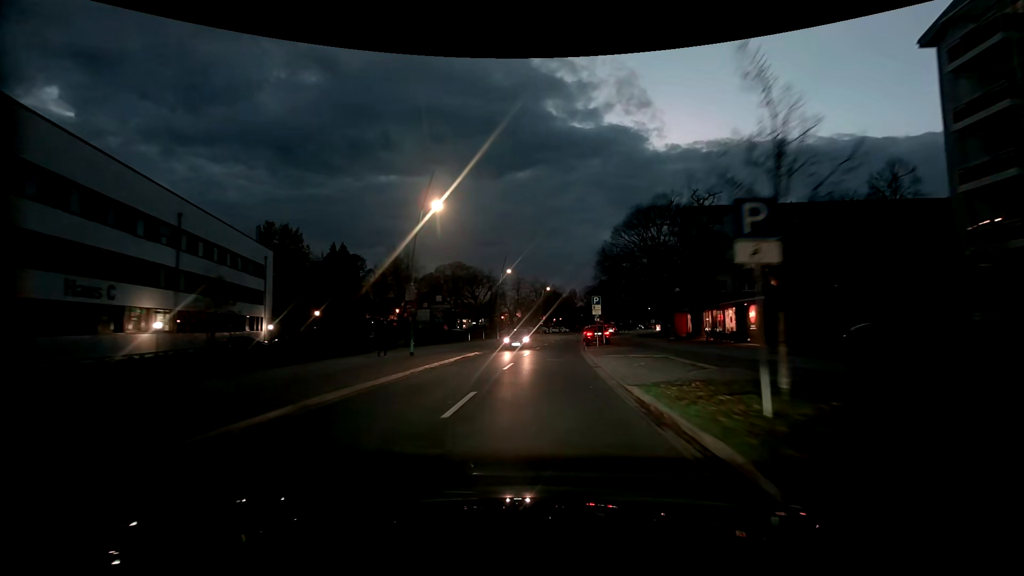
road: tertiary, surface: asphalt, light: Dusk
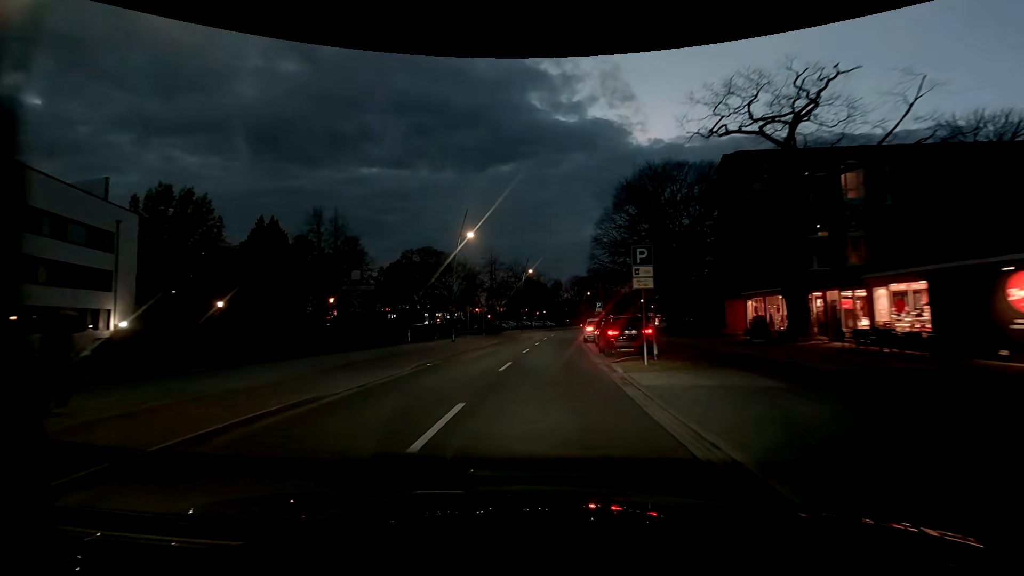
(+0.4, +20.3) m; +2°
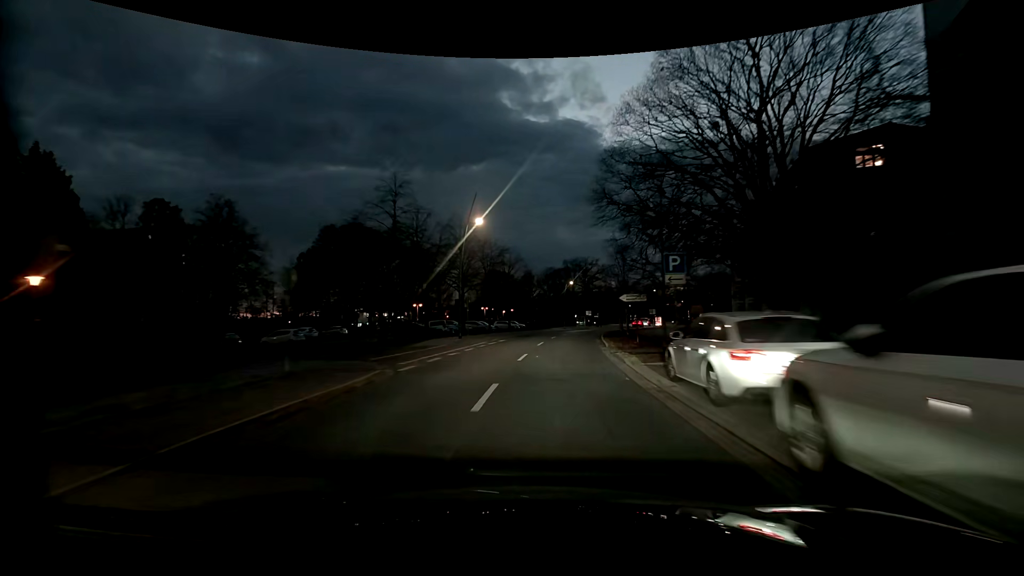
(+0.8, +34.0) m; +3°
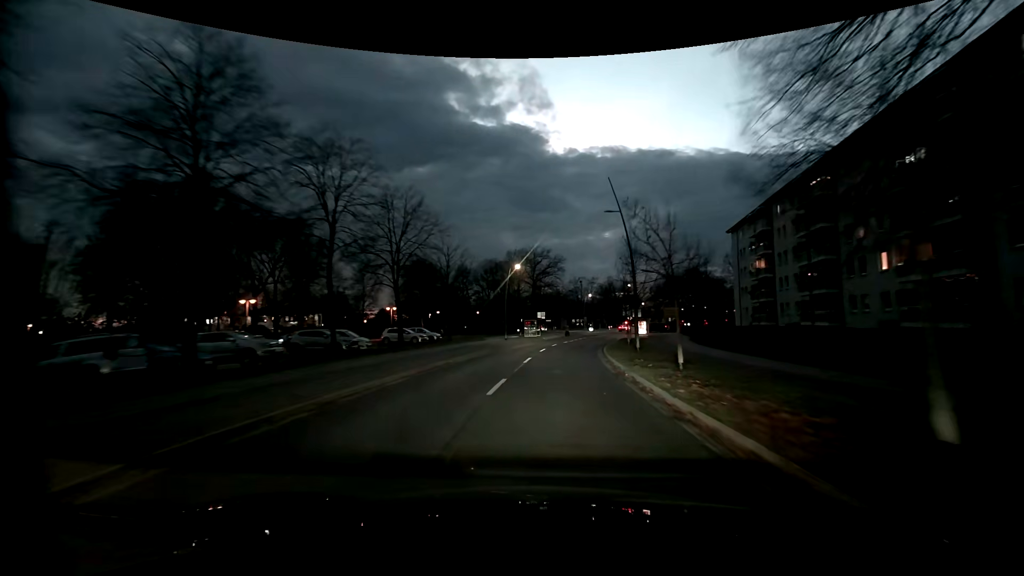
(+1.9, +33.3) m; +7°
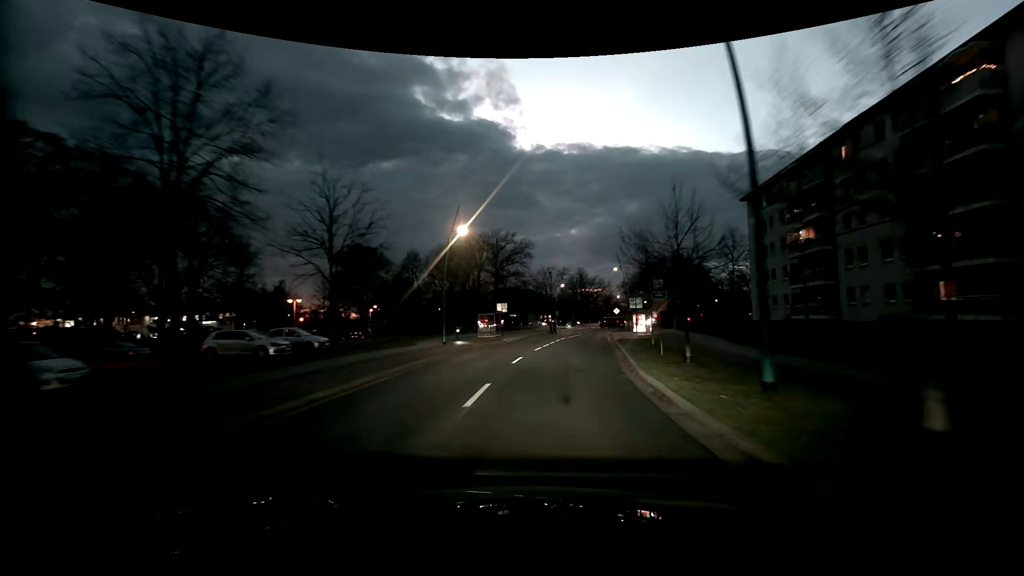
(+0.6, +19.8) m; +4°
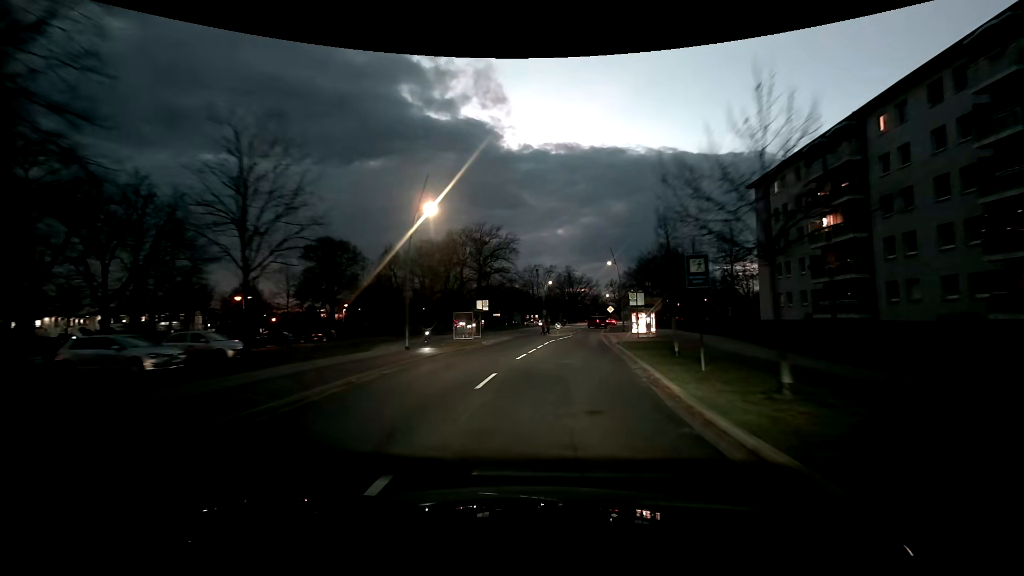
(+0.1, +6.6) m; +1°
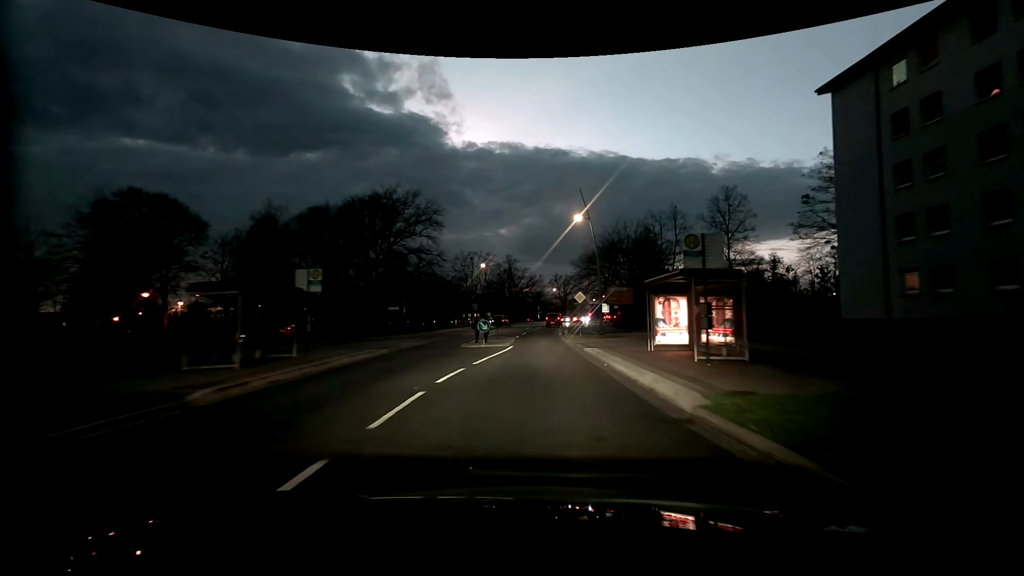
(+1.6, +26.3) m; +7°
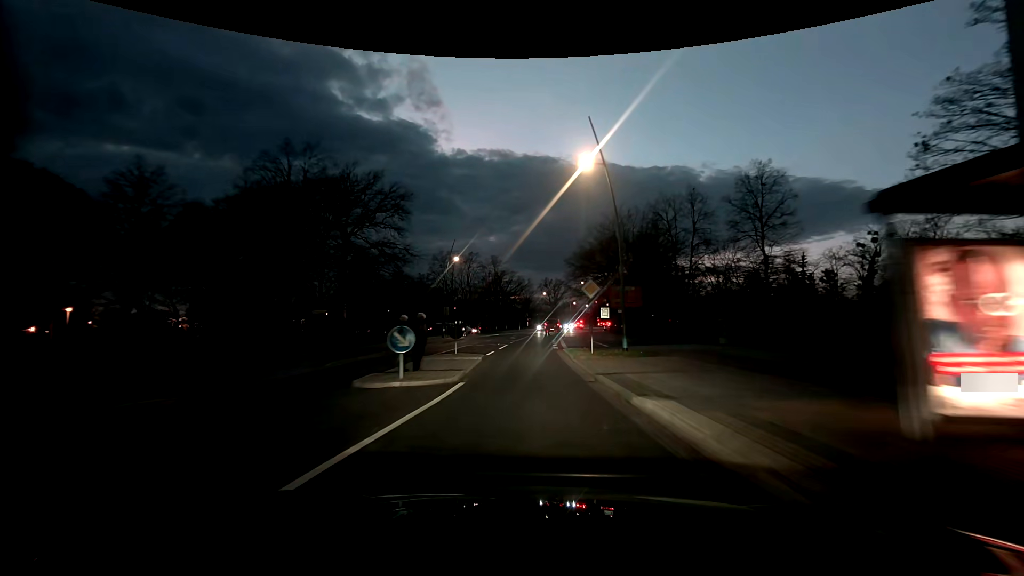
(+0.2, +13.3) m; +1°
(0, +10) (0, +20) (0, +30) (0, +40) (0, +50) (+1, +60) (+2, +70) (+3, +80) (+5, +90) (+7, +100) m
